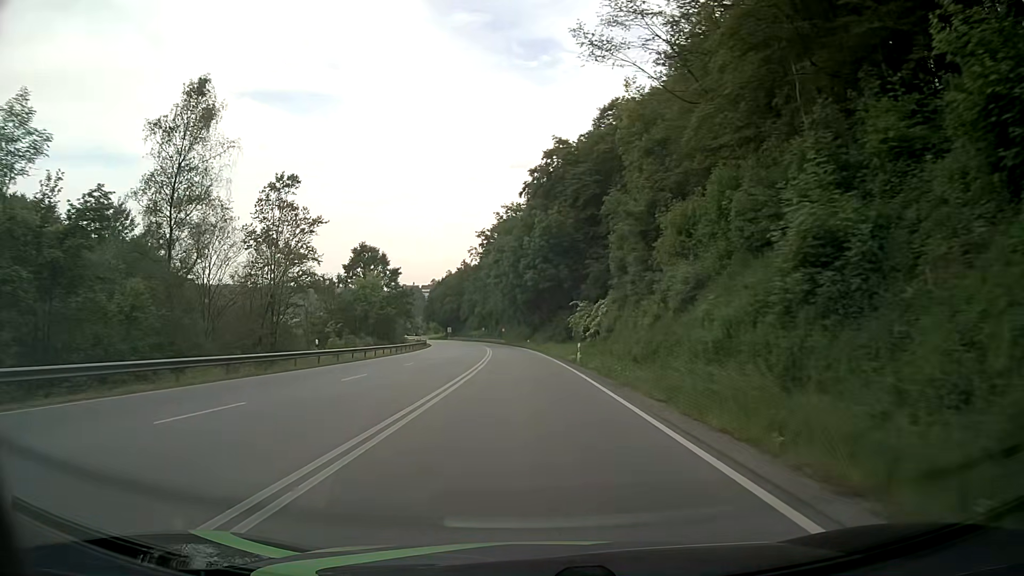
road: primary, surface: asphalt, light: Day
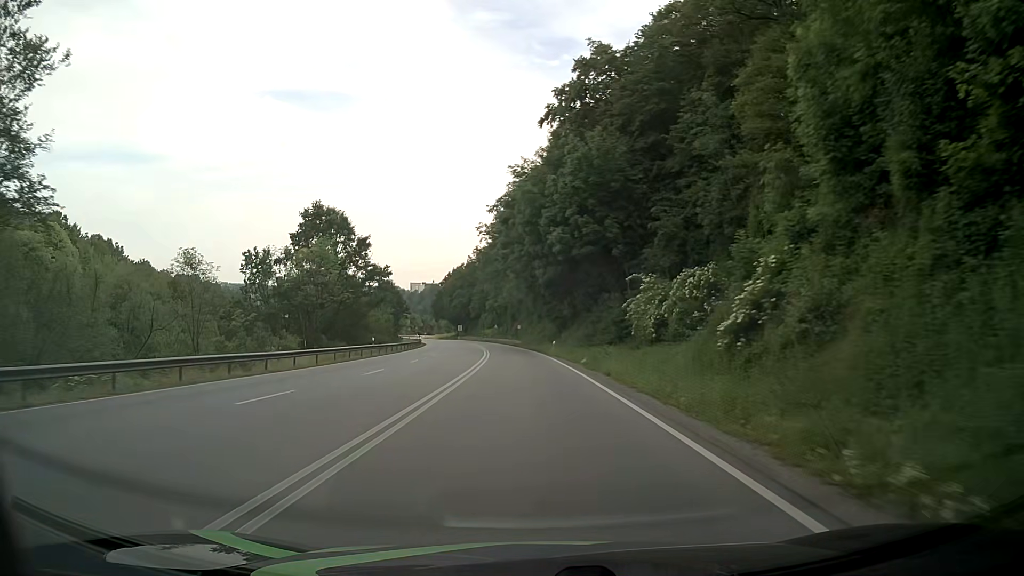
(-0.6, +32.5) m; -2°
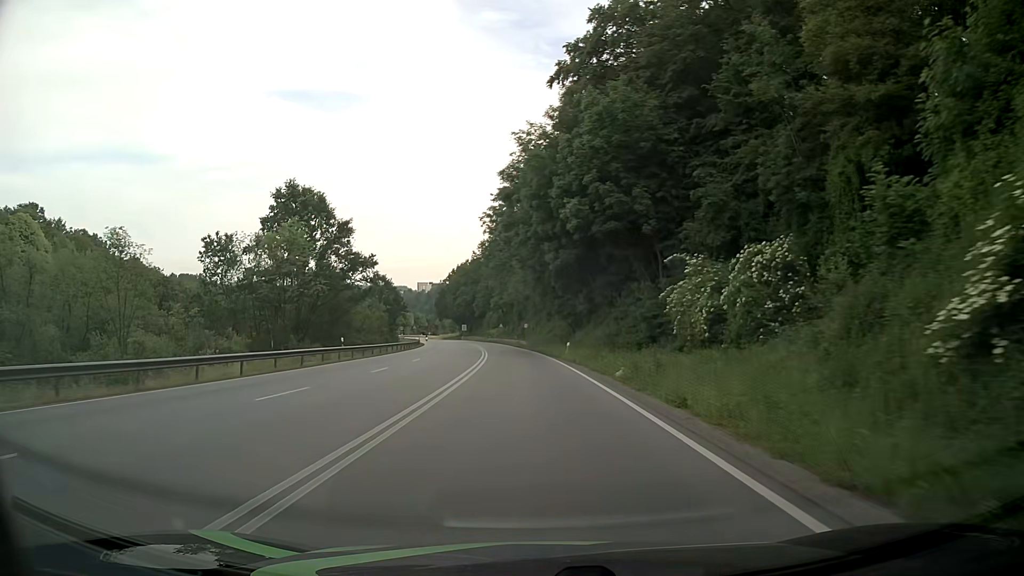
(-0.1, +10.8) m; -1°
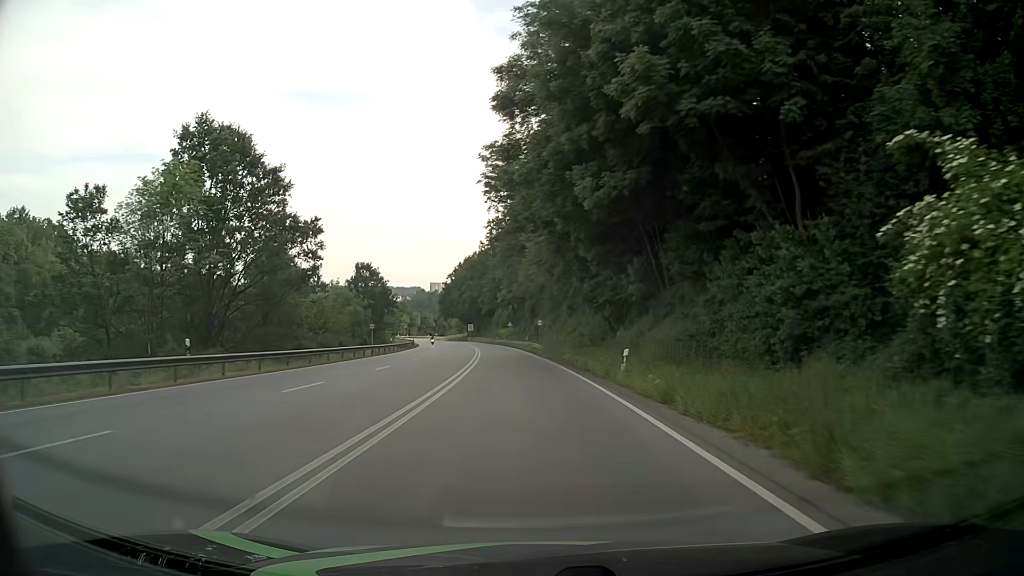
(-0.3, +21.6) m; -1°
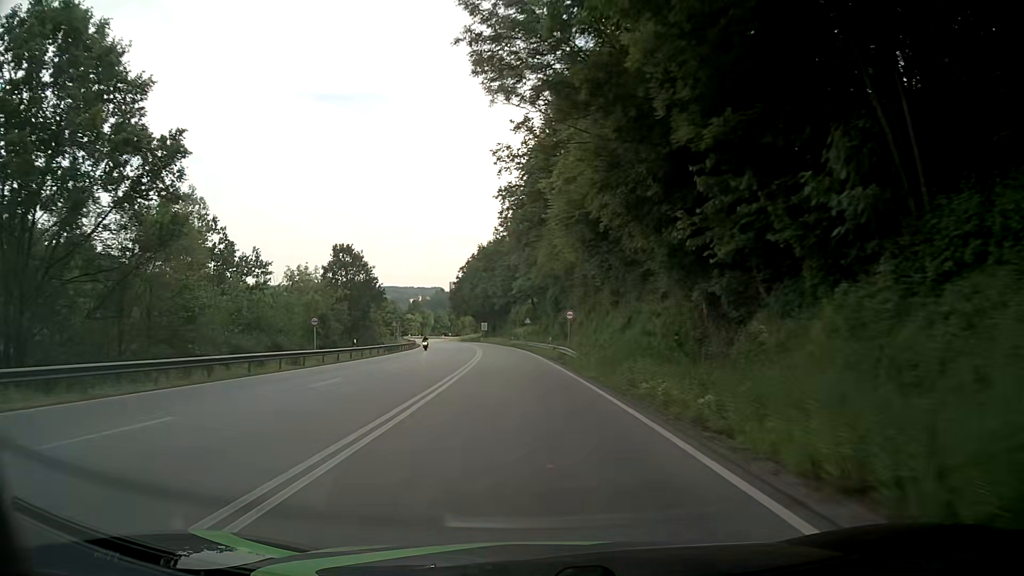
(-0.3, +21.5) m; -2°
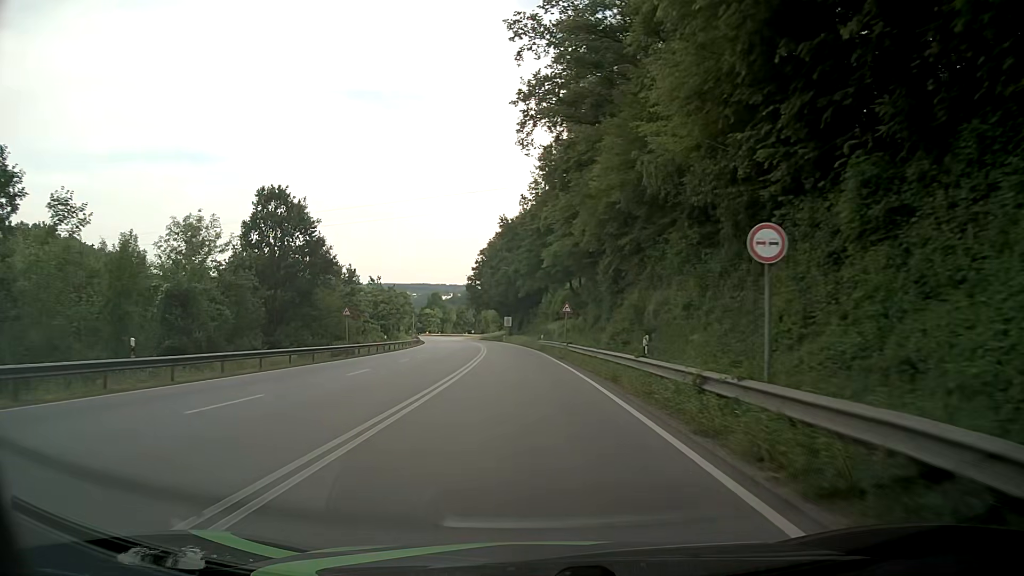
(-0.6, +31.5) m; -3°
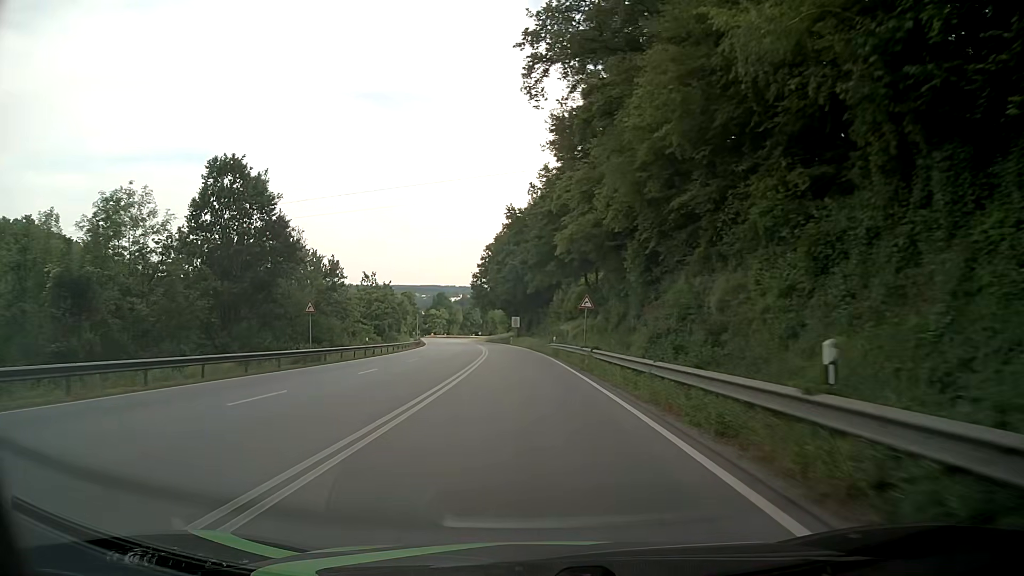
(-0.1, +10.0) m; -1°
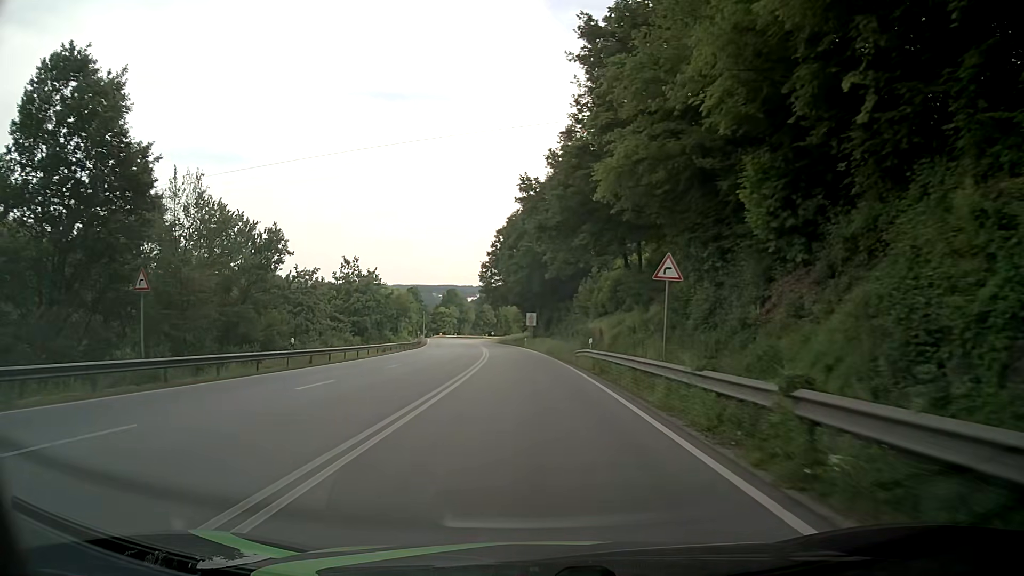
(-0.2, +19.2) m; -2°
(0, +10) (0, +20) (0, +30) (-1, +40) (-1, +50) (-2, +60) (-3, +70) (-4, +80) (-5, +90) (-6, +100) m
